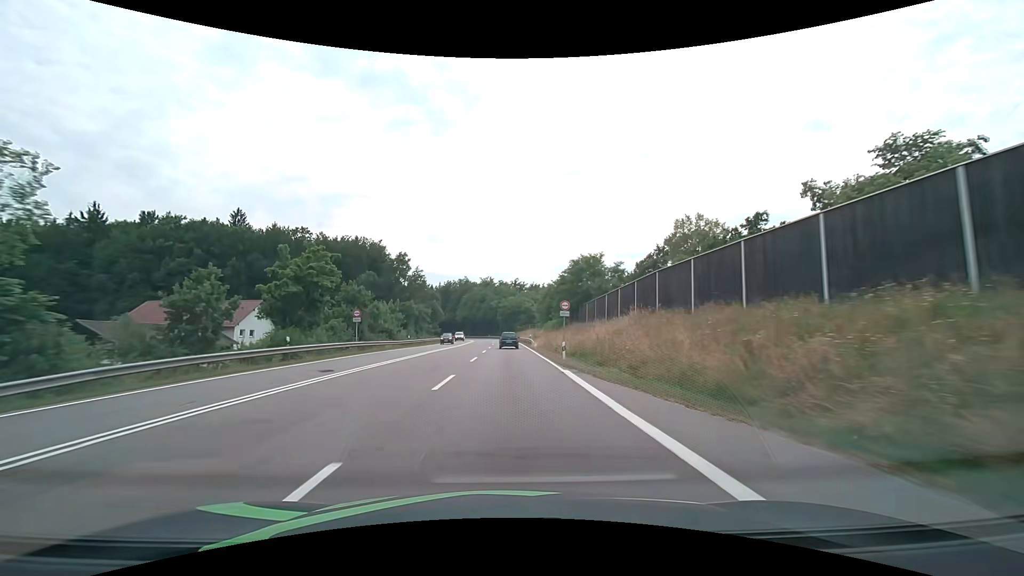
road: secondary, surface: asphalt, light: Day
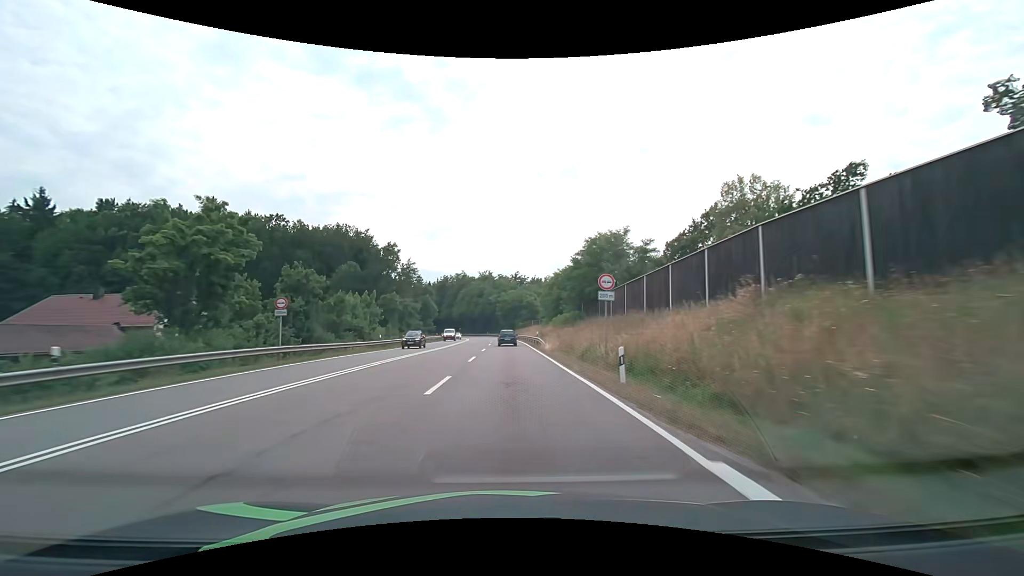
(0.0, +13.3) m; 0°
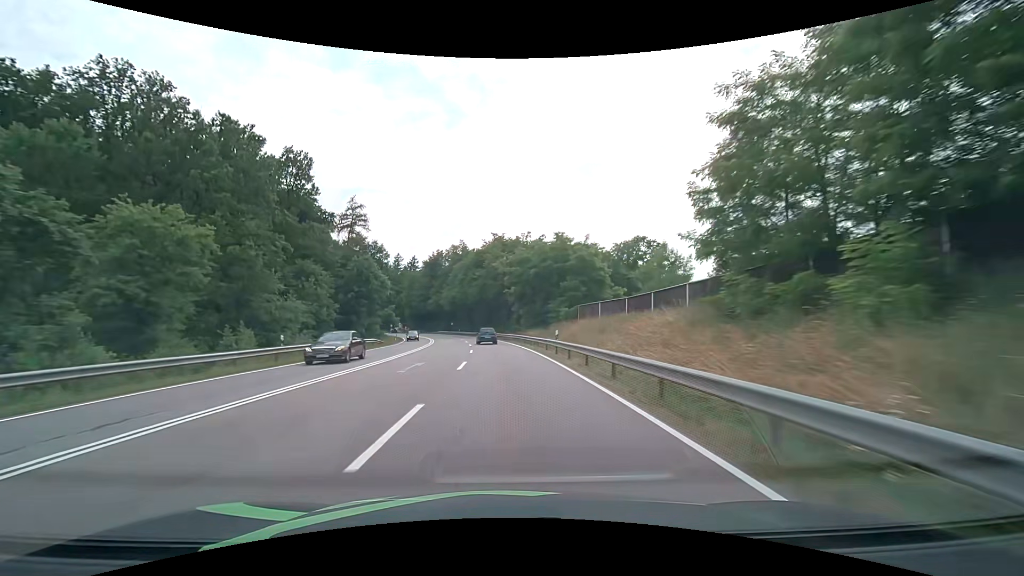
(-0.2, +68.1) m; -1°
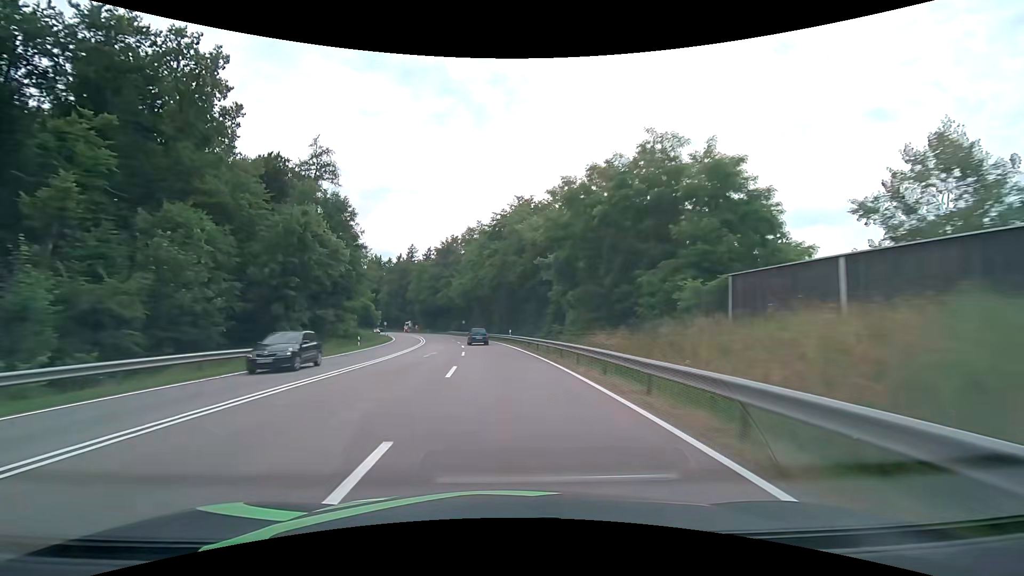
(-0.6, +27.2) m; -3°
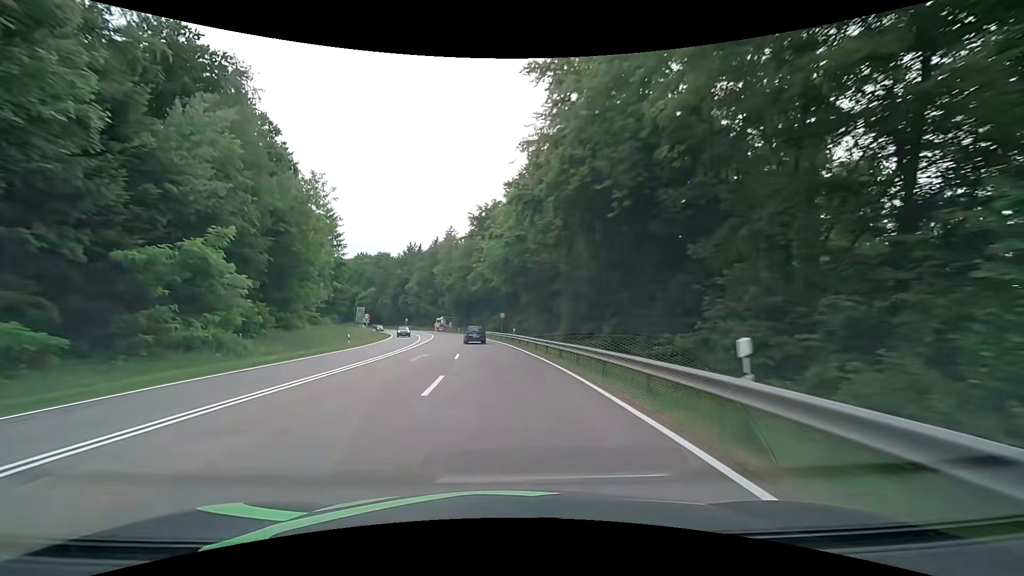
(-1.9, +40.1) m; -6°
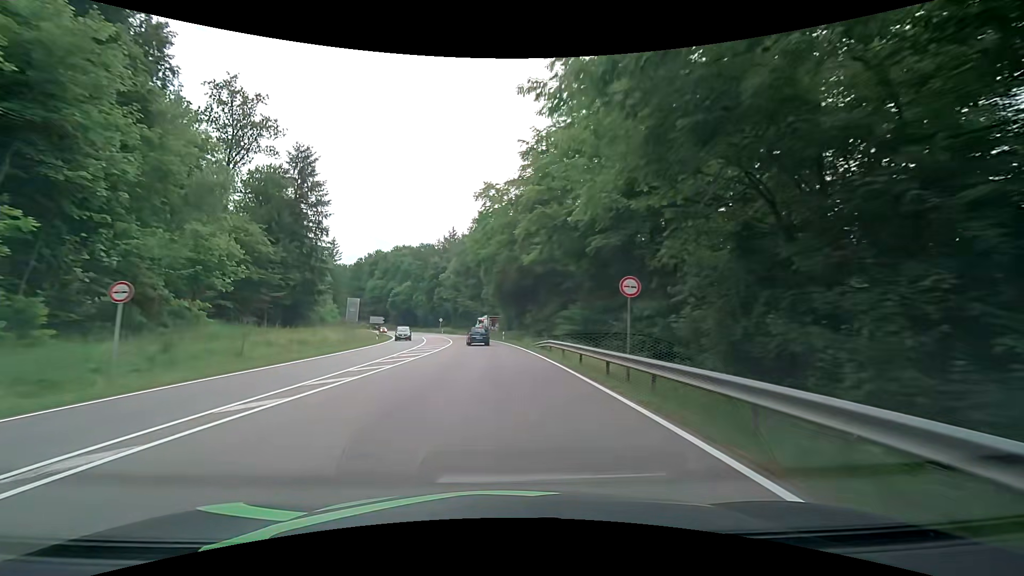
(-2.2, +39.4) m; -6°
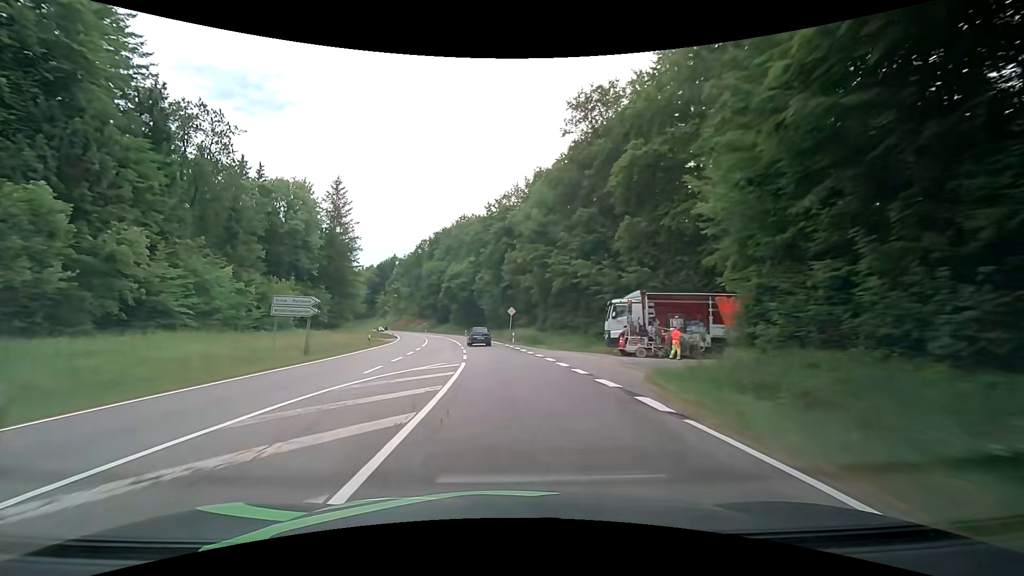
(-6.1, +64.5) m; -11°
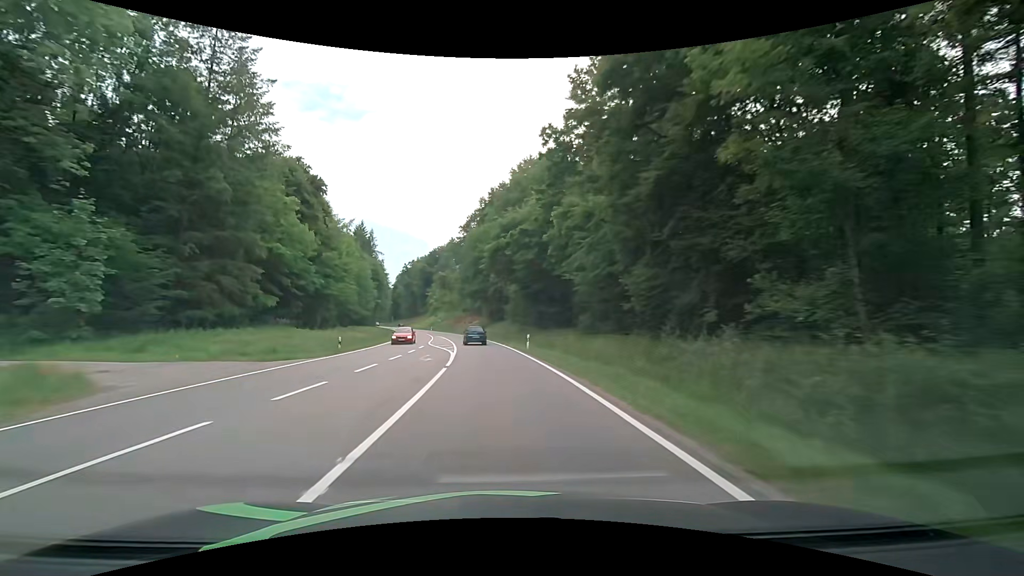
(-3.6, +51.3) m; -8°
(0, +10) (-1, +20) (-1, +30) (-3, +40) (-4, +50) (-6, +60) (-7, +70) (-9, +79) (-12, +89) (-14, +99) m
